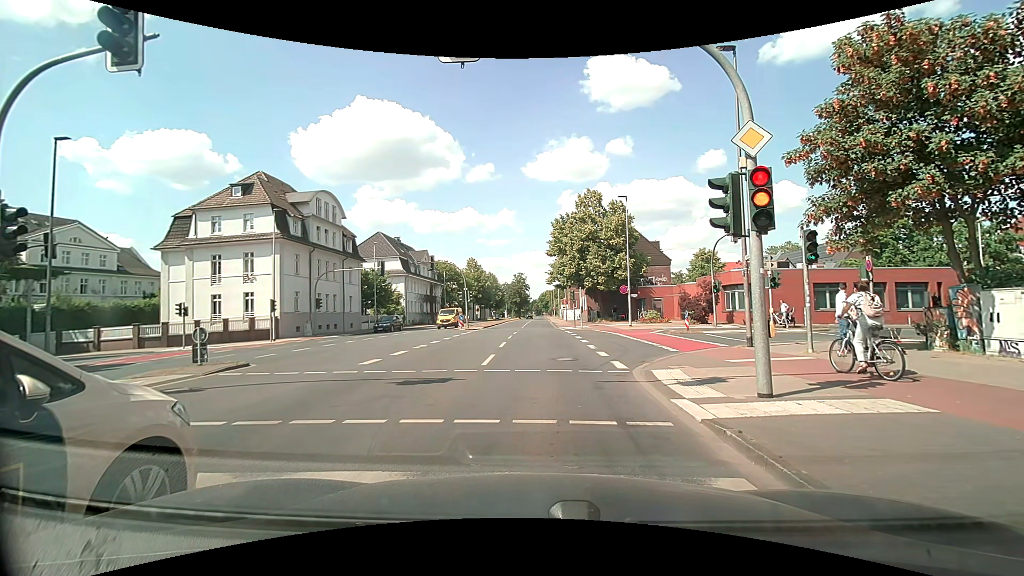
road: secondary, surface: asphalt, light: Day
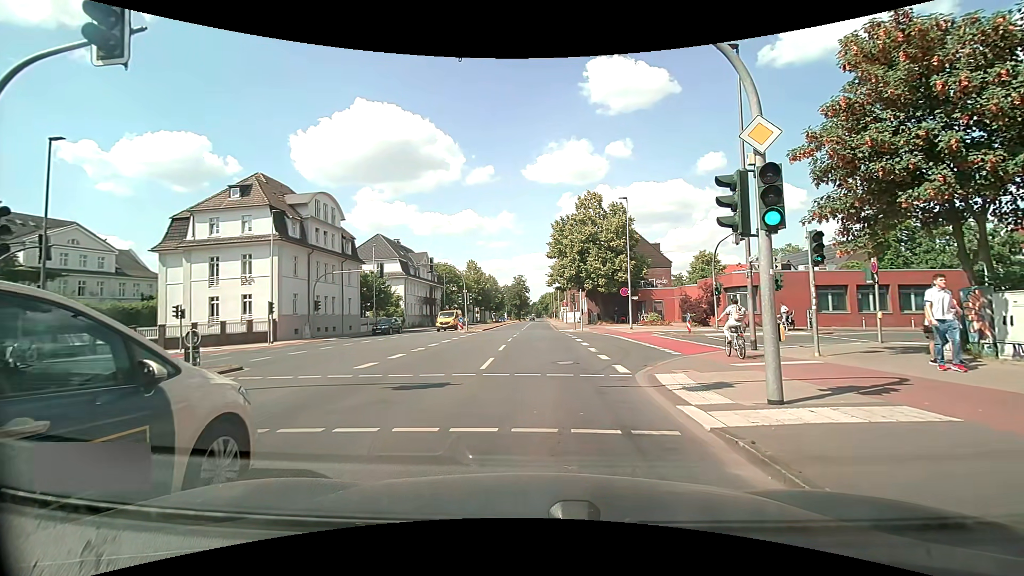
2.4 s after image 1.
(0.0, +0.3) m; 0°
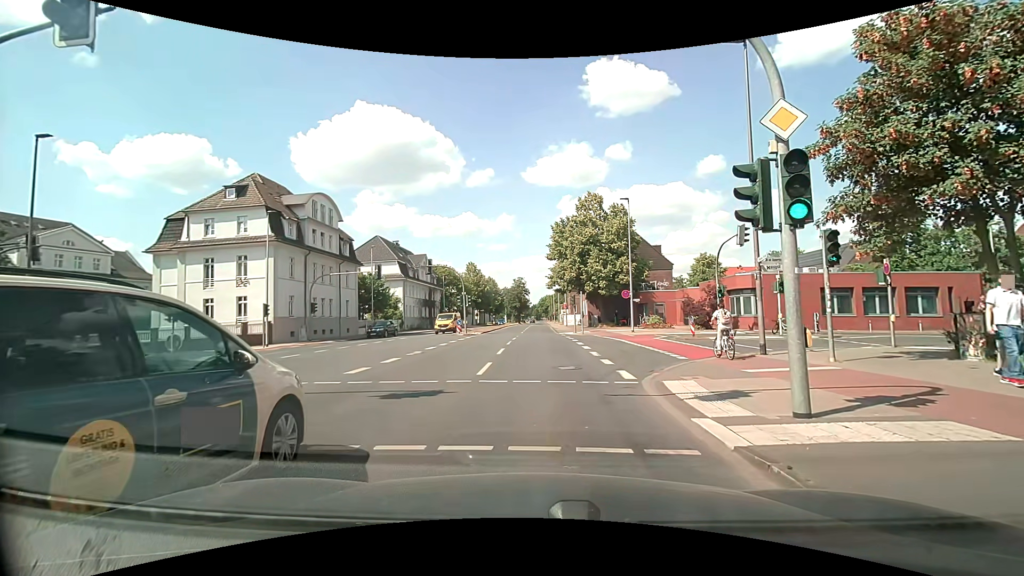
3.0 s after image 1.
(0.0, +0.8) m; -1°
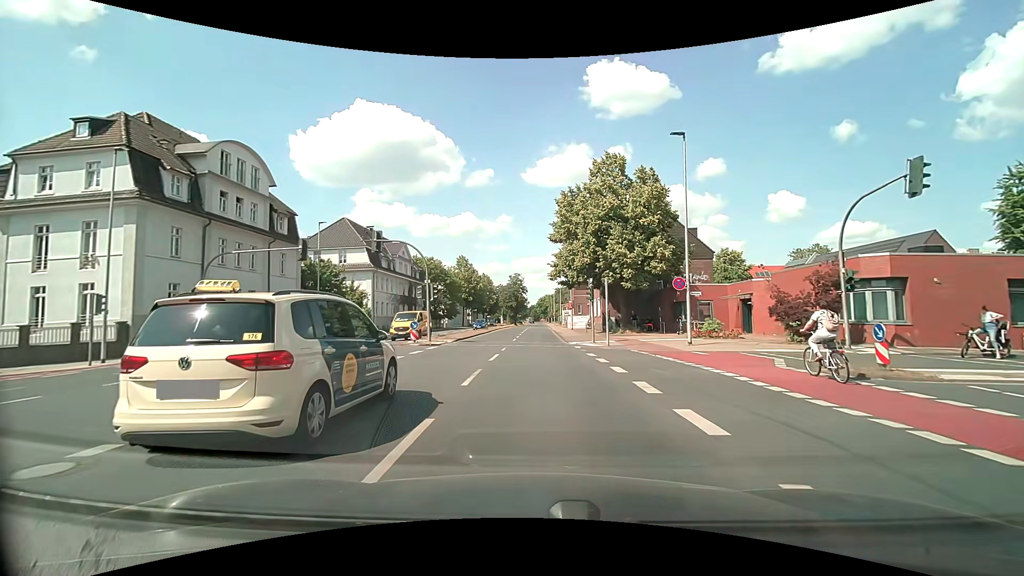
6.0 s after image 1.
(+0.2, +14.9) m; 0°
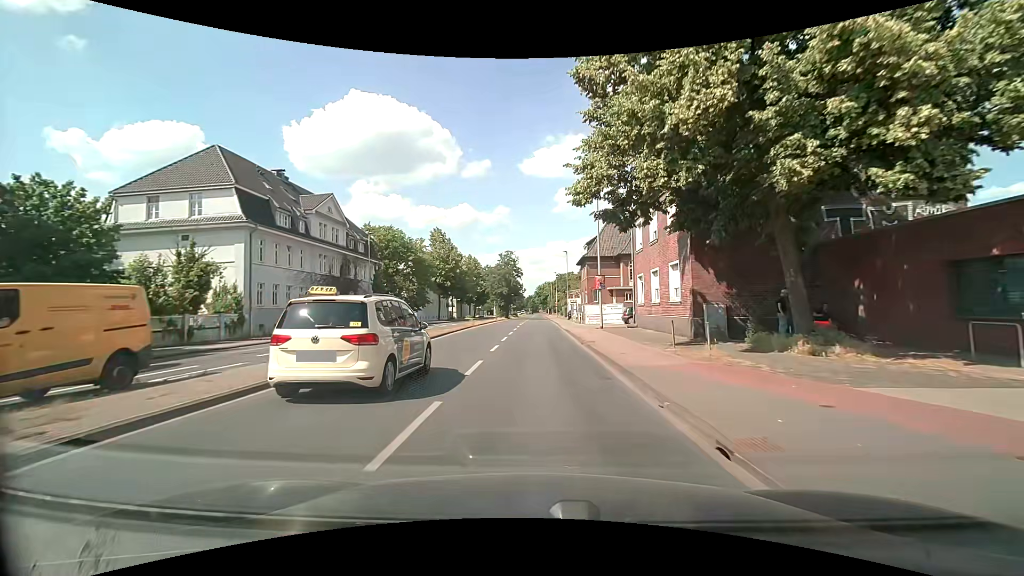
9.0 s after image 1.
(+0.2, +28.0) m; 0°
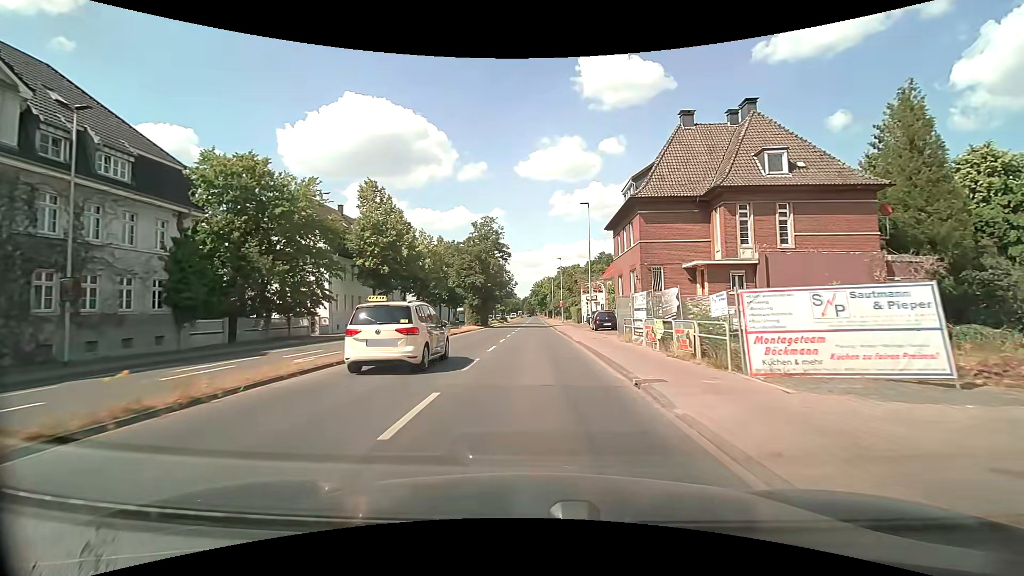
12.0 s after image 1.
(+0.3, +35.3) m; 0°
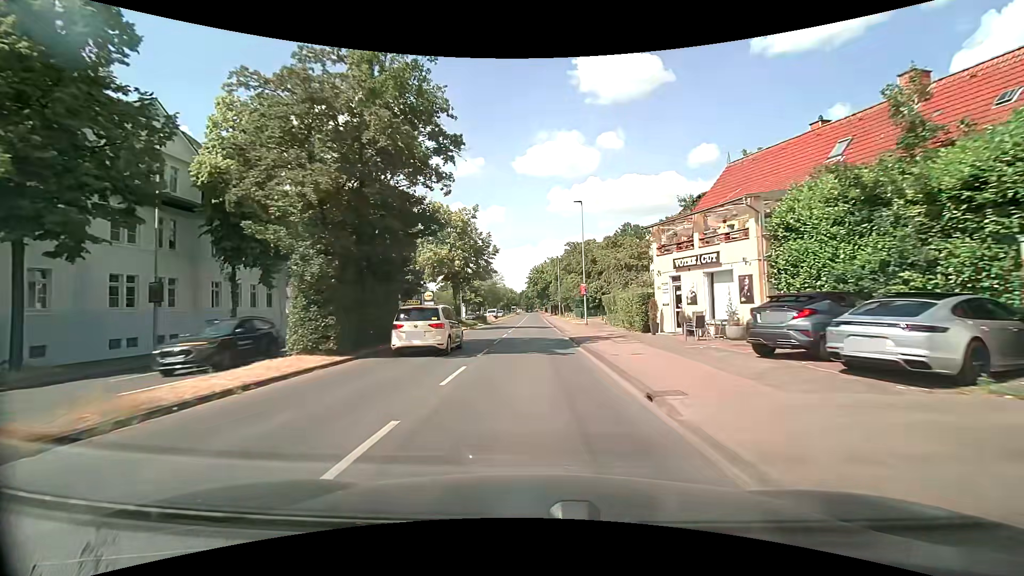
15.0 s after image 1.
(+0.4, +38.4) m; 0°
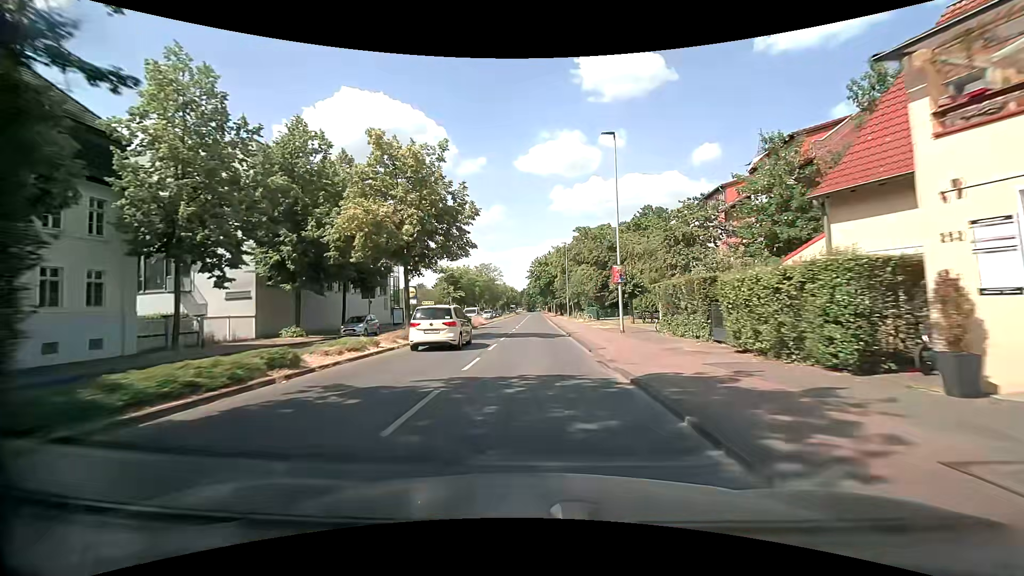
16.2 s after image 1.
(0.0, +15.9) m; 0°
(0, +10) (0, +20) (0, +30) (0, +40) (0, +50) (0, +60) (0, +70) (0, +80) (0, +90) (0, +100) m
